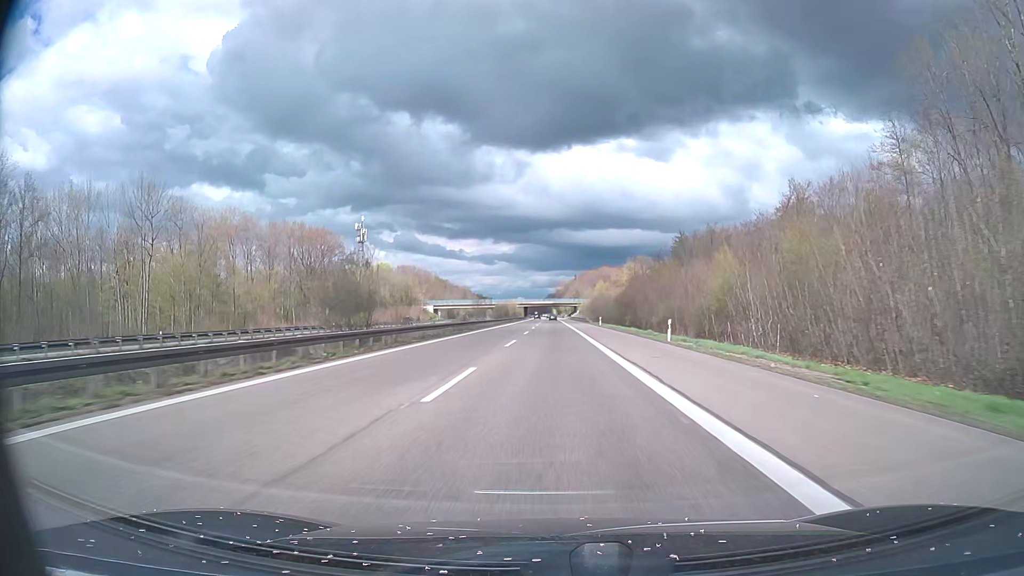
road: motorway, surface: asphalt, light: Day
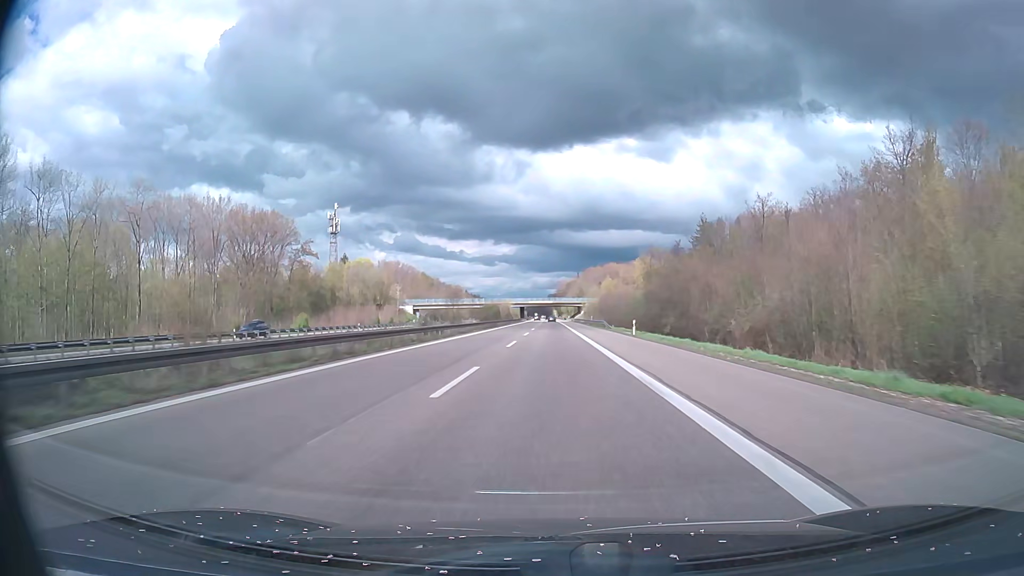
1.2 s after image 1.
(0.0, +34.9) m; 0°
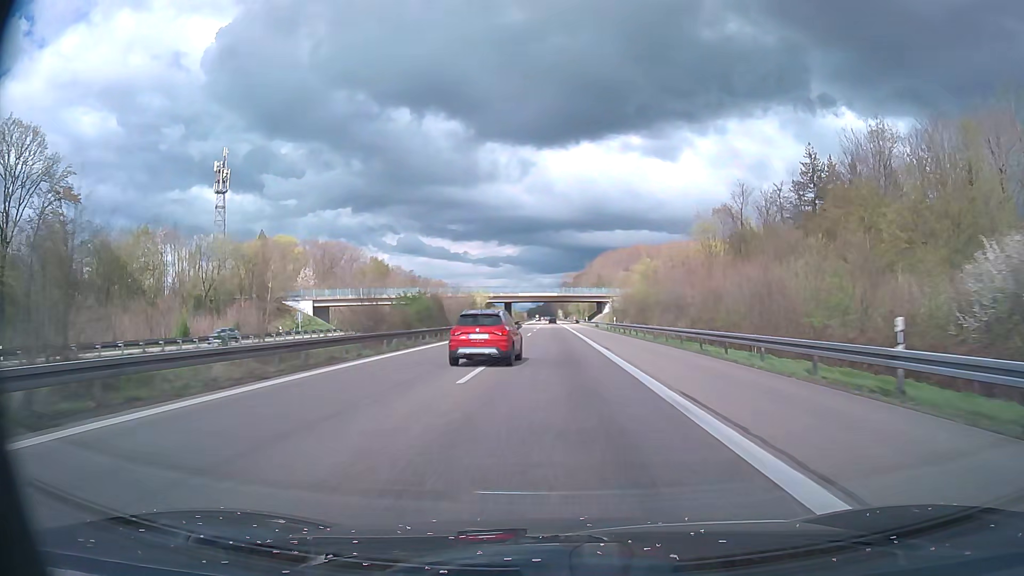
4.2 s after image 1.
(-0.3, +87.3) m; 0°
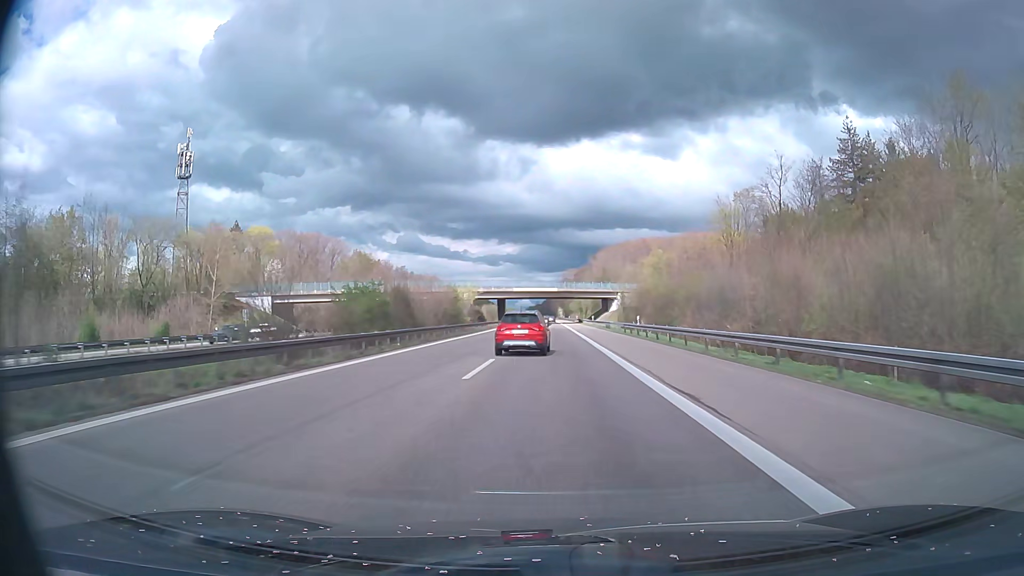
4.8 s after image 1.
(0.0, +17.5) m; 0°
